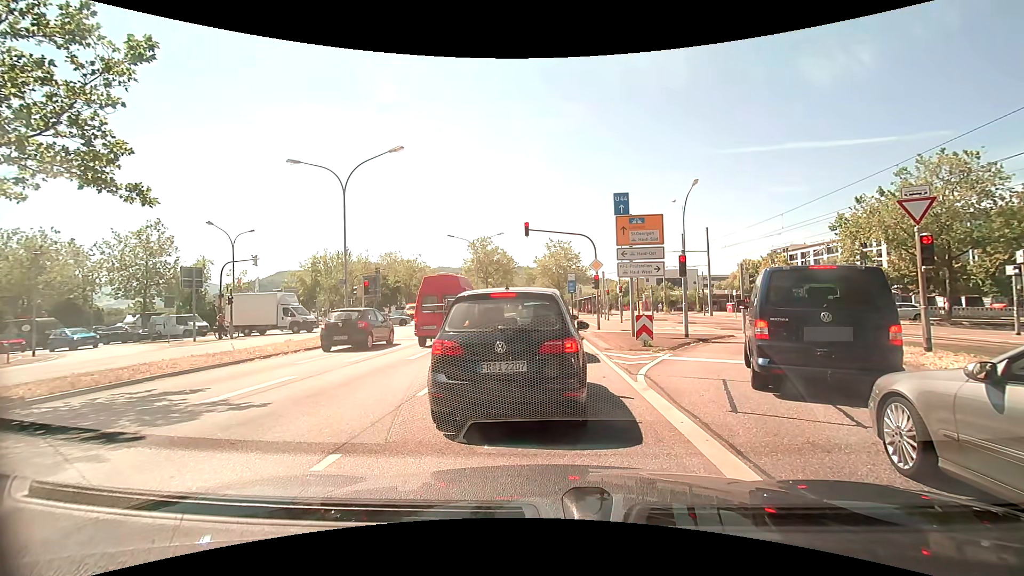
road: primary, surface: asphalt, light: Day
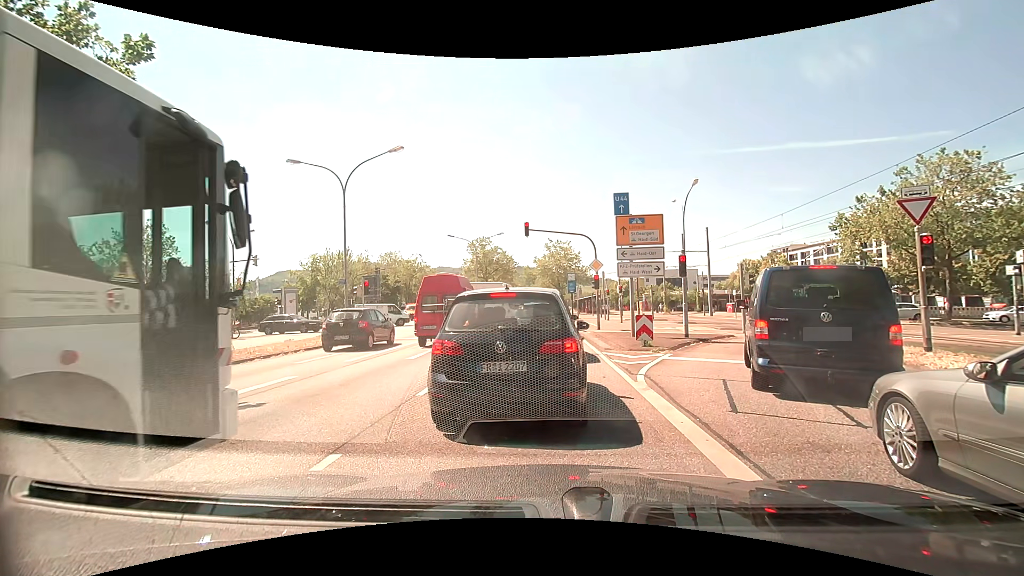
(0.0, 0.0) m; 0°
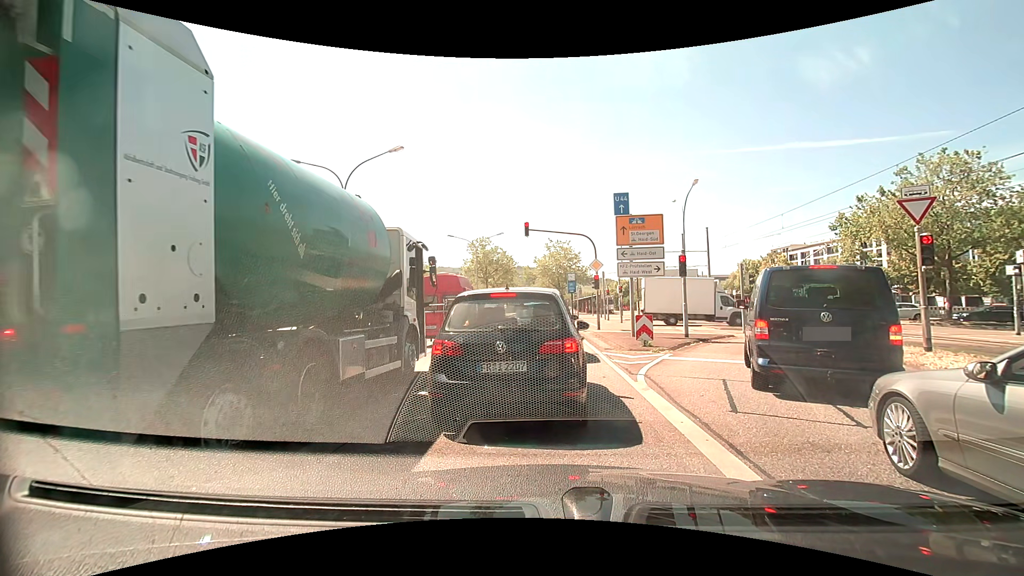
(0.0, 0.0) m; 0°
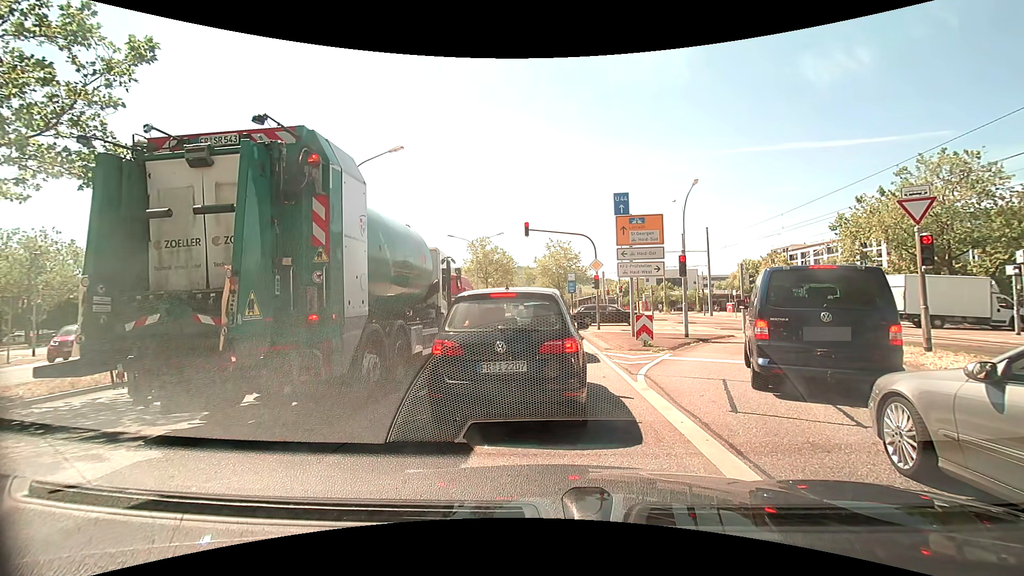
(0.0, 0.0) m; 0°
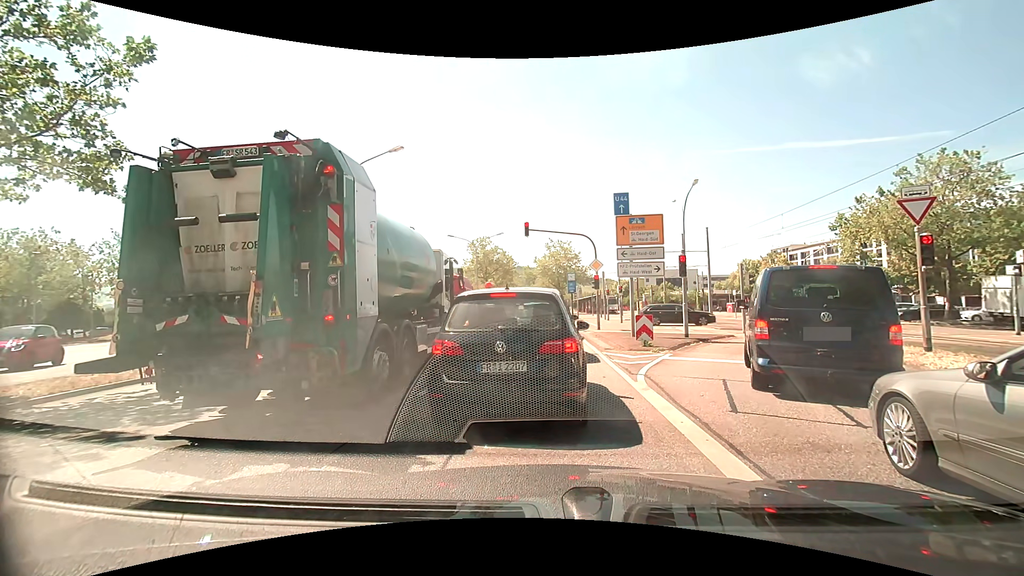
(0.0, 0.0) m; 0°
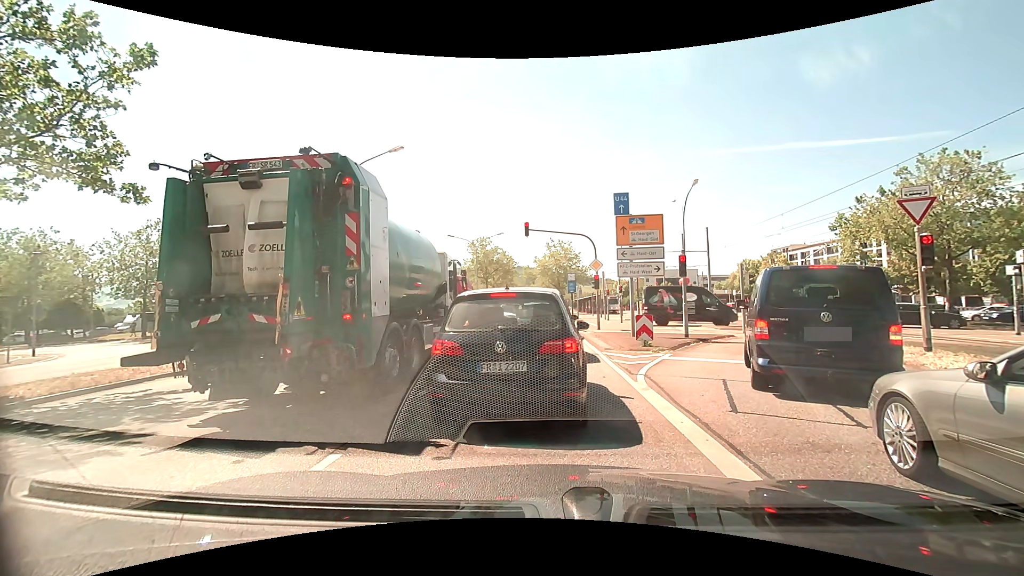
(0.0, 0.0) m; 0°
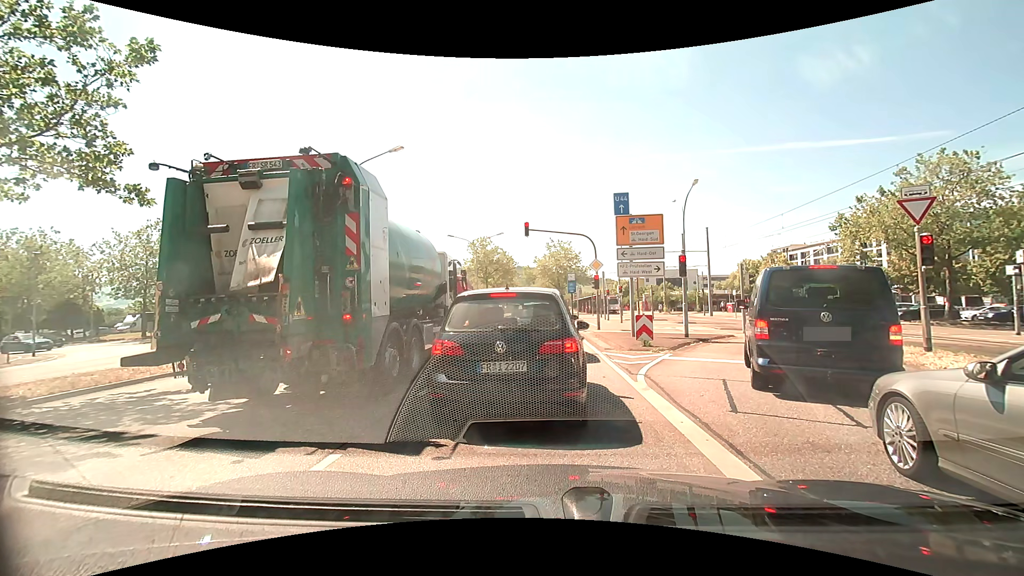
(0.0, 0.0) m; 0°
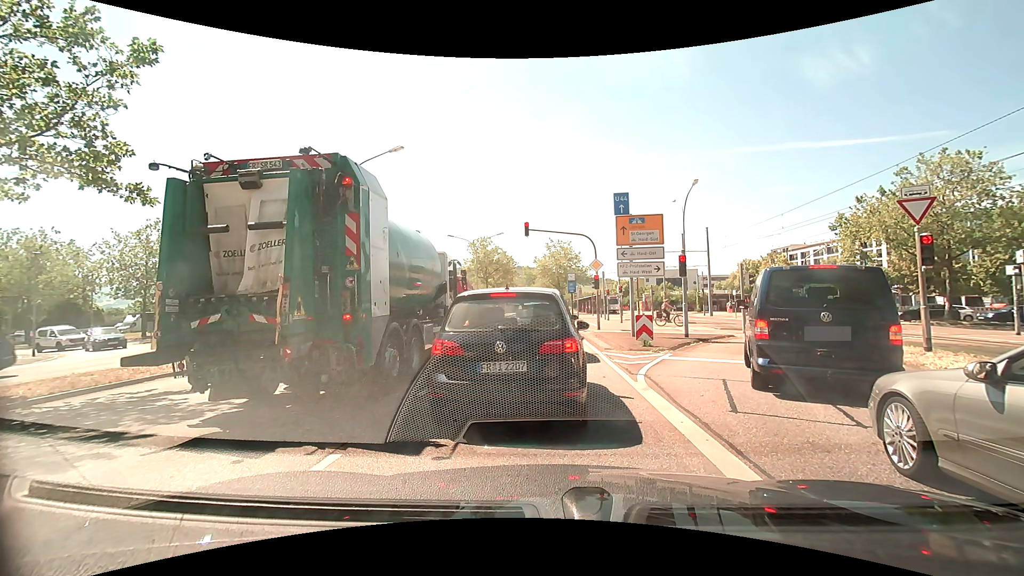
(0.0, 0.0) m; 0°
(0, +10) (0, +20) (0, +30) (0, +40) (0, +50) (0, +60) (0, +70) (0, +80) (0, +90) (-1, +100) m
